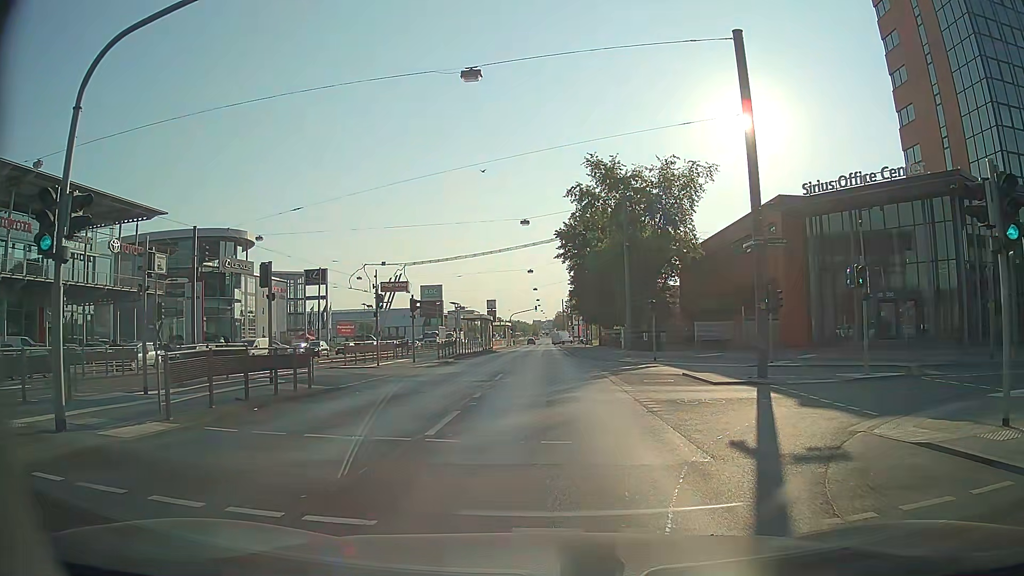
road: primary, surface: asphalt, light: Day
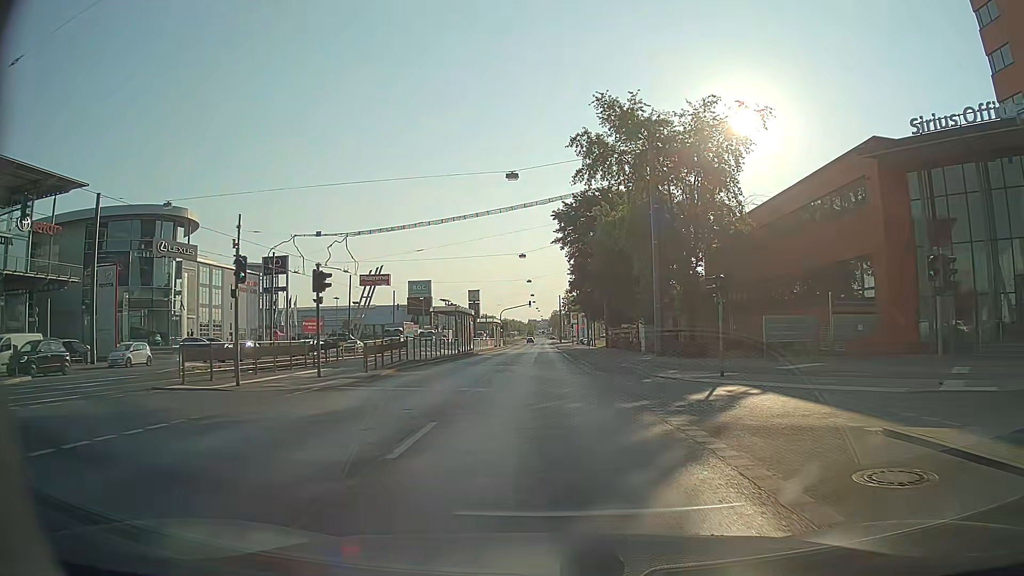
(0.0, +14.6) m; 0°
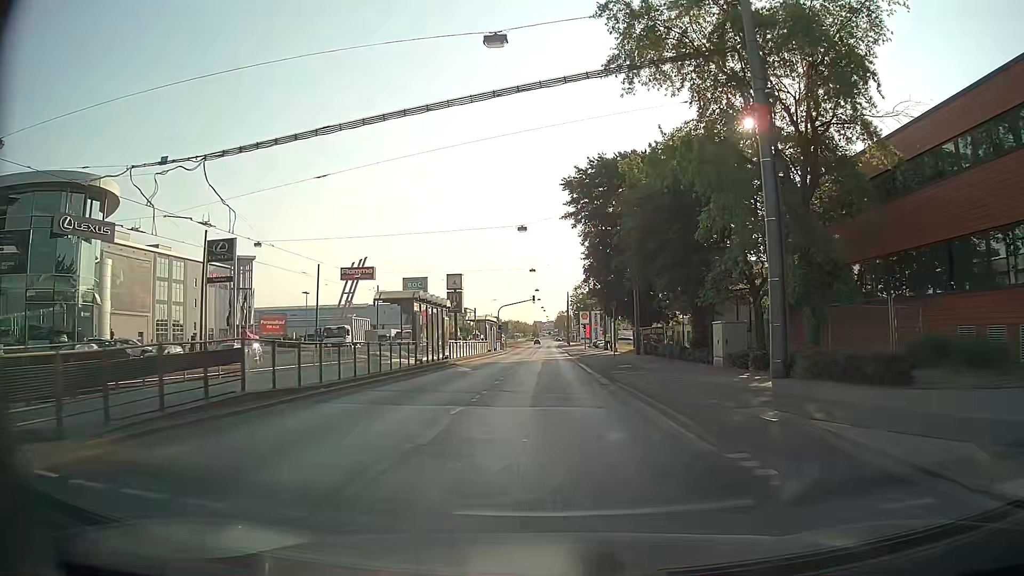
(-0.1, +17.3) m; 0°
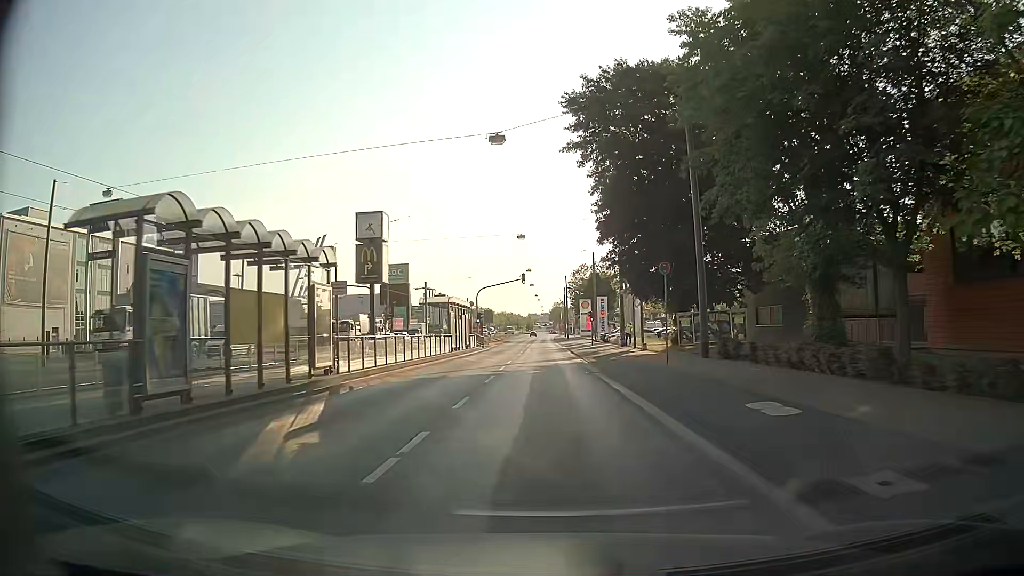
(+0.1, +20.6) m; 0°
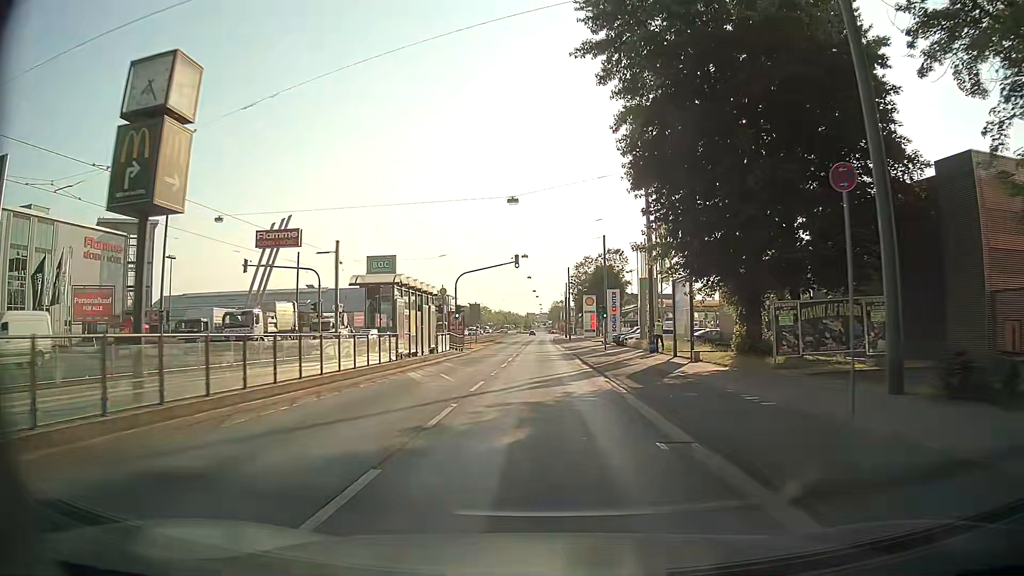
(0.0, +14.7) m; 0°
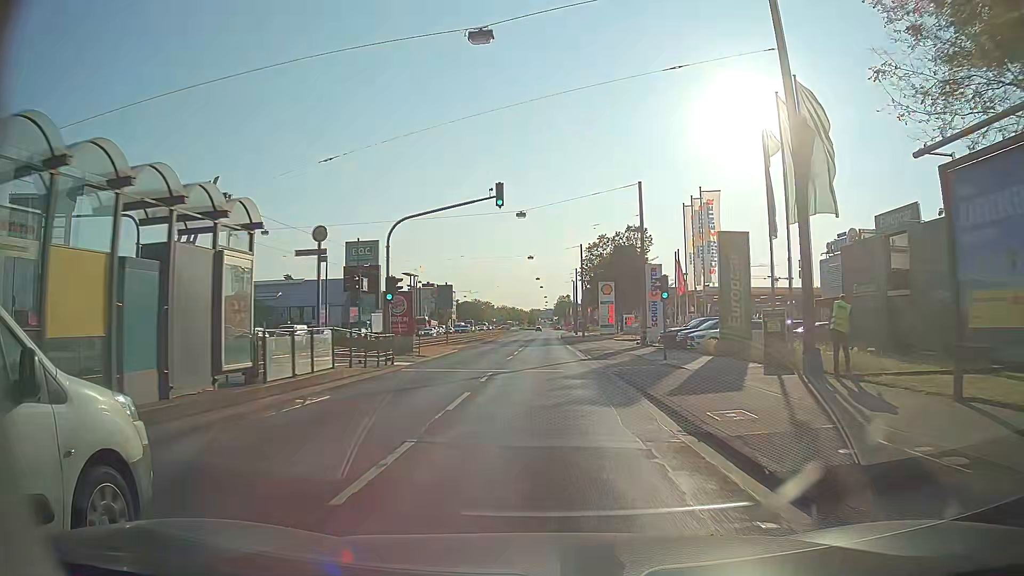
(-0.1, +22.4) m; 0°
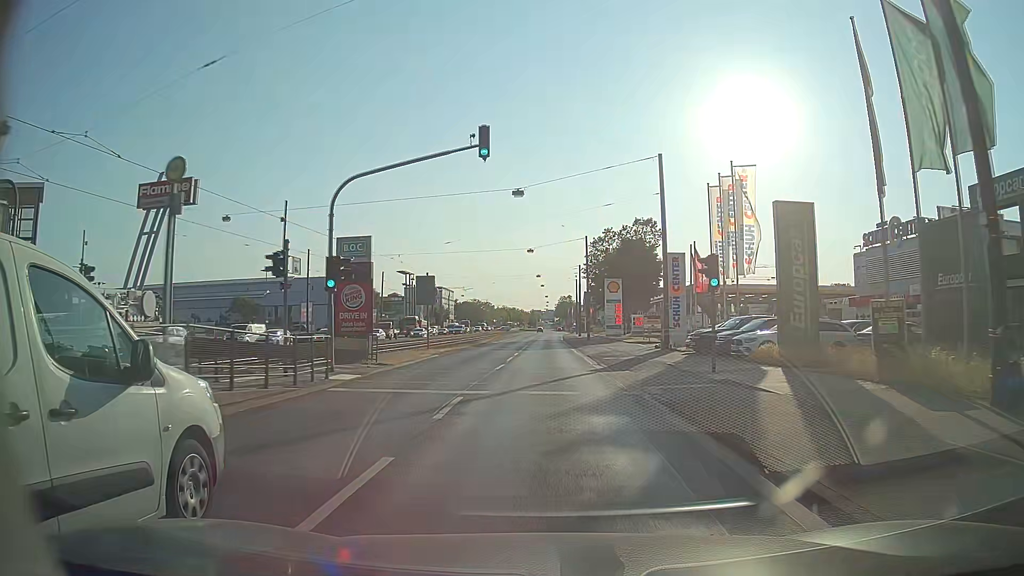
(0.0, +7.4) m; 0°
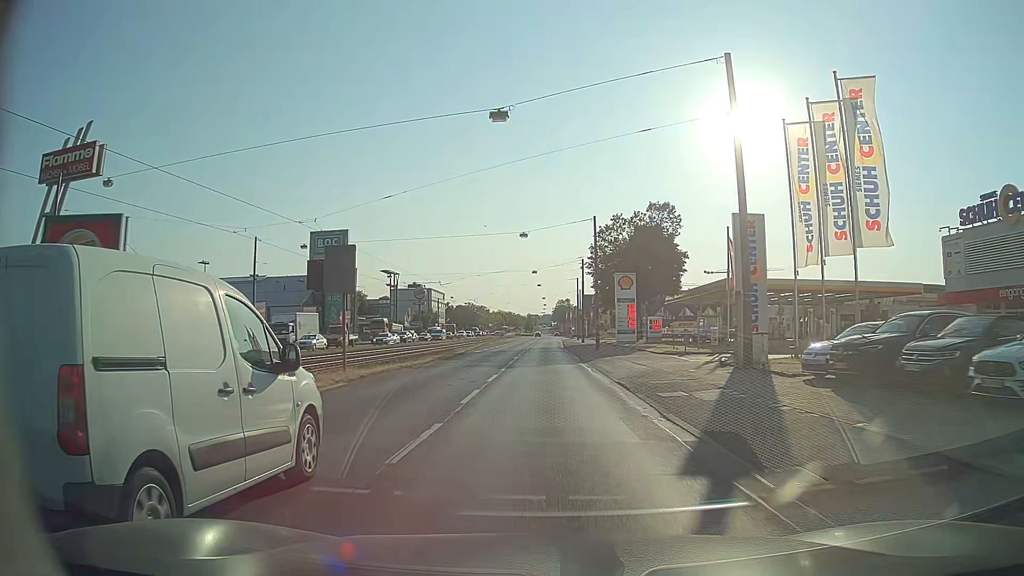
(-0.1, +14.8) m; 0°
(0, +10) (0, +20) (0, +30) (0, +40) (0, +50) (0, +60) (0, +70) (0, +80) (0, +90) (0, +100) m
